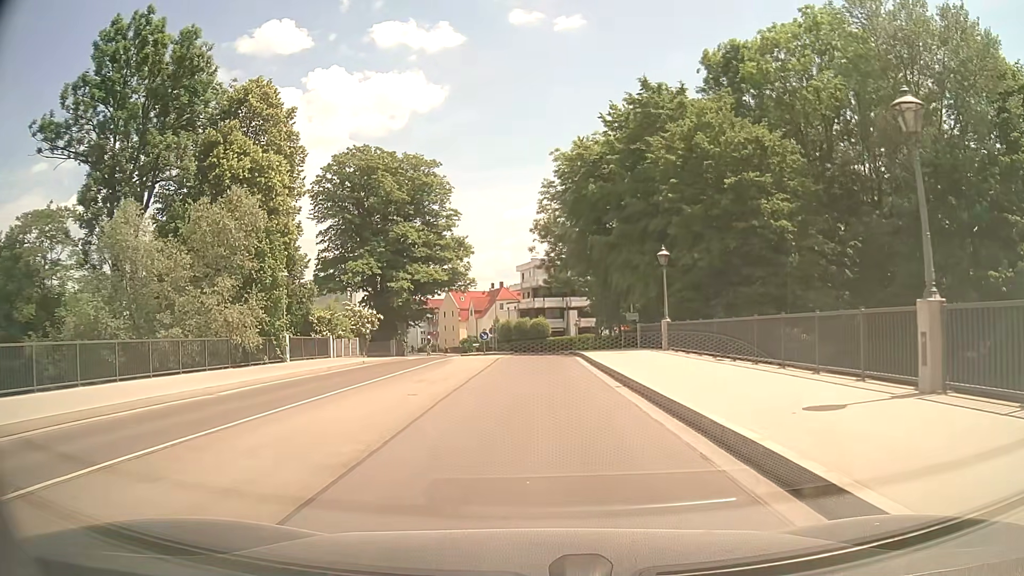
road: tertiary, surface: asphalt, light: Day
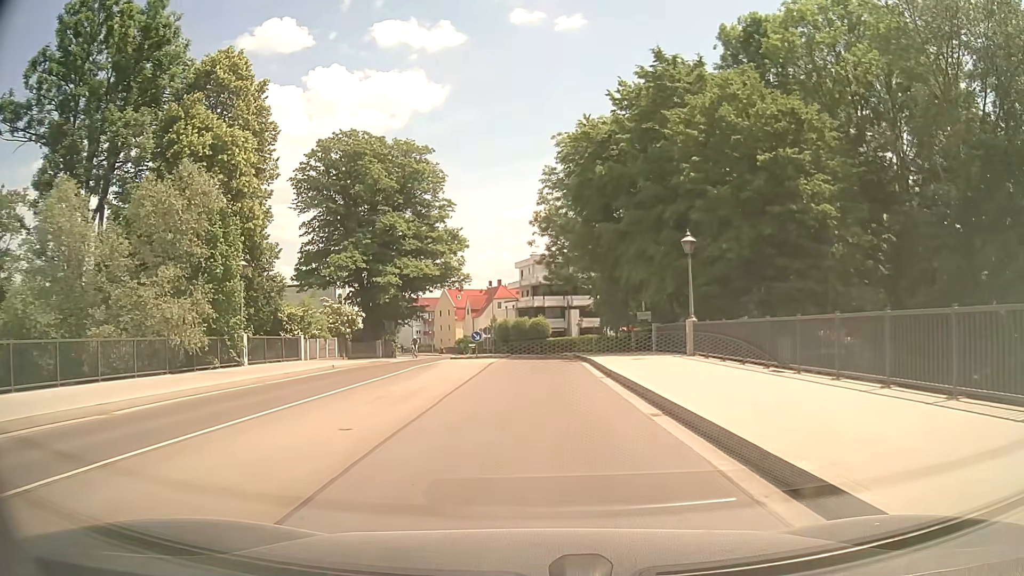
(0.0, +5.0) m; 0°
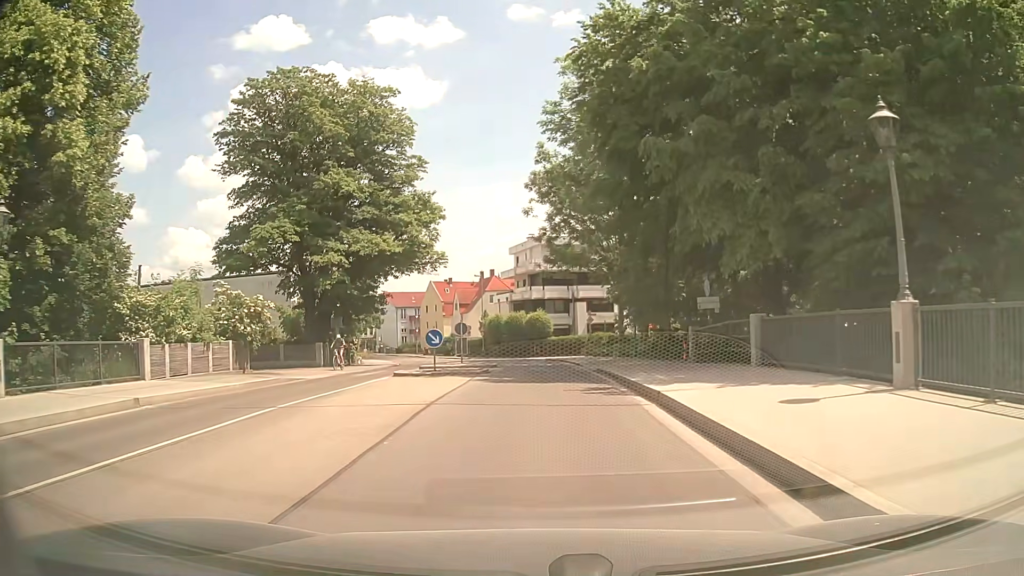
(+0.1, +15.1) m; 0°
(0, +10) (0, +20) (0, +30) (-1, +40) (-2, +50) (-5, +59) (-8, +69) (-12, +78) (-15, +88) (-19, +97) m
